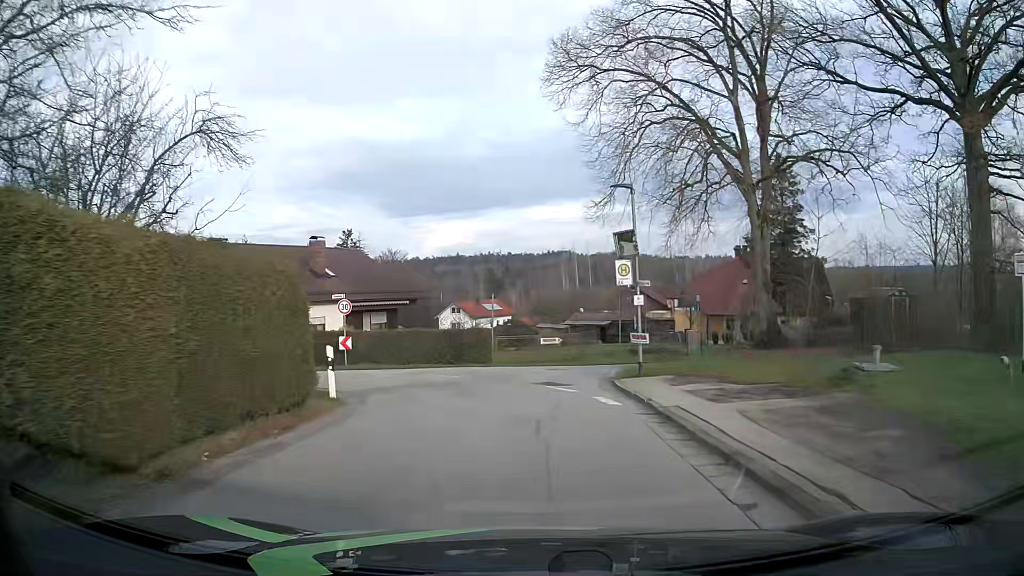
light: Day
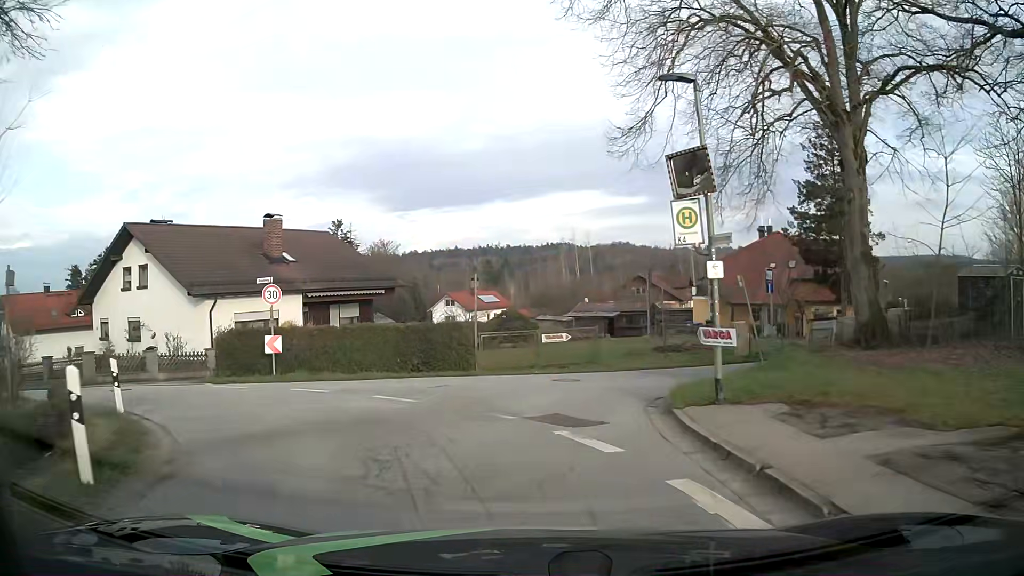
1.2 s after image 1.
(+0.1, +7.6) m; +1°
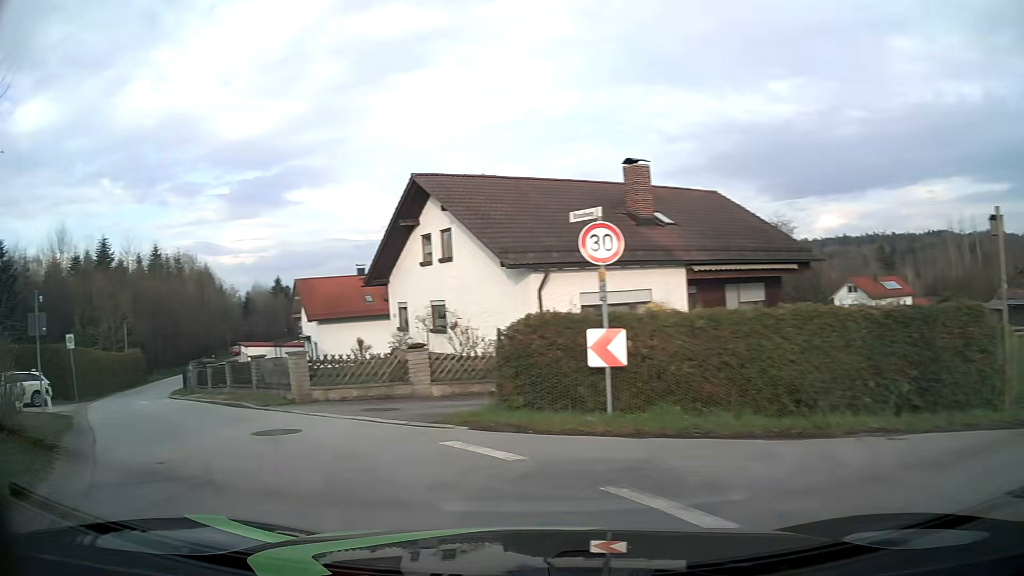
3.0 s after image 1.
(-2.3, +10.5) m; -34°
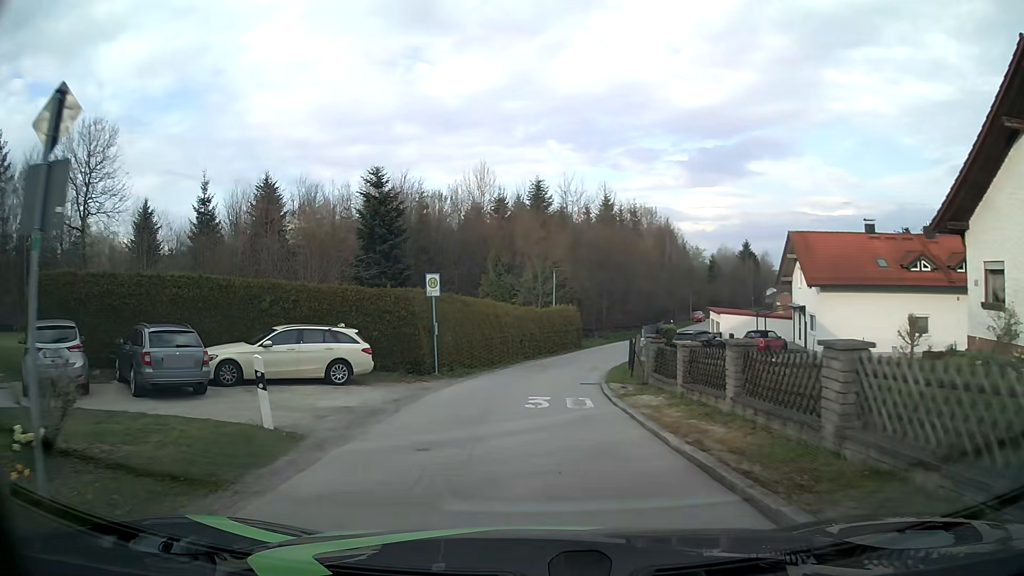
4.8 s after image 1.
(-5.1, +11.3) m; -40°
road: residential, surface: asphalt
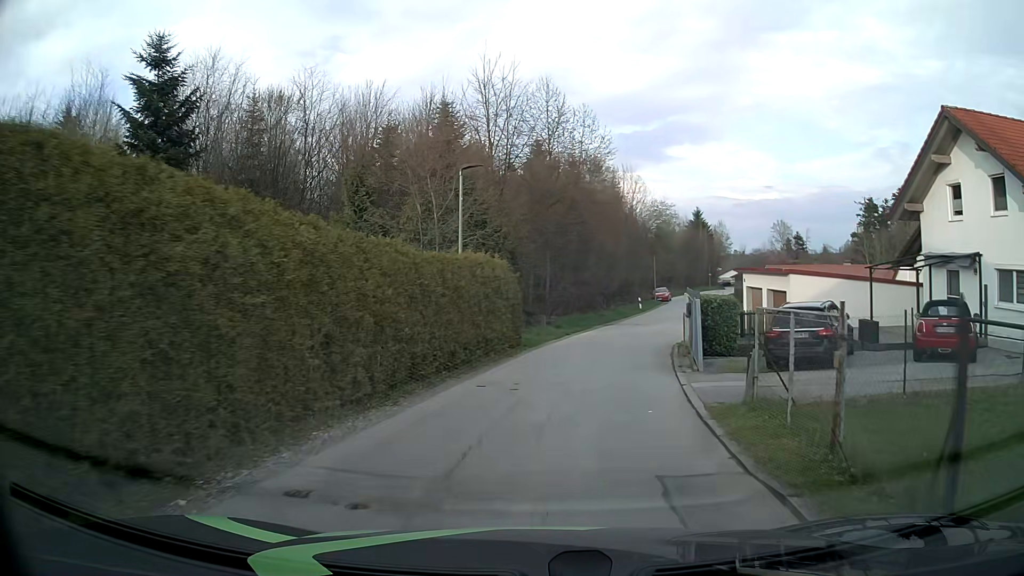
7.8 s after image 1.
(+0.6, +23.6) m; +6°
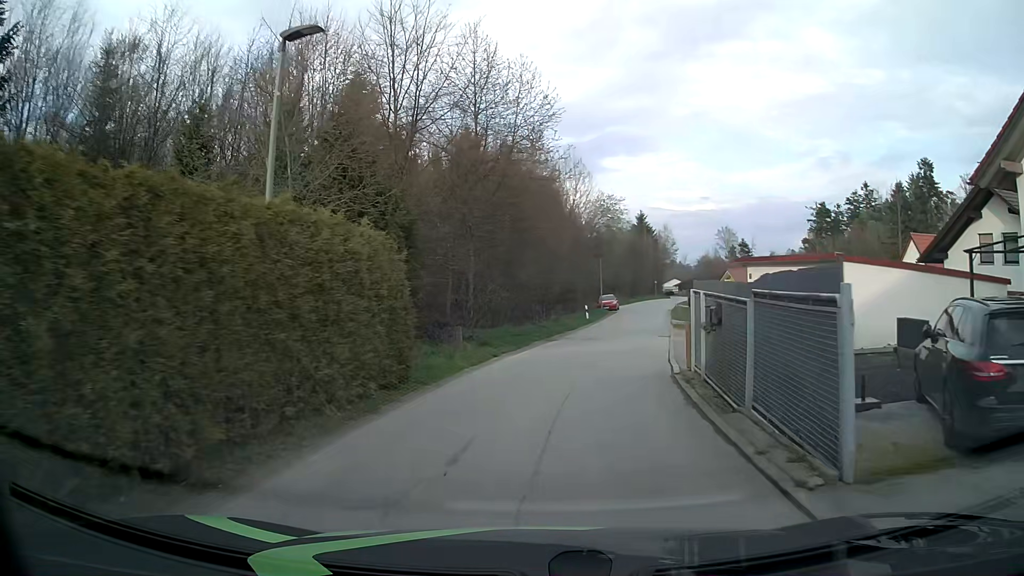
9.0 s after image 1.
(+0.6, +9.3) m; +5°
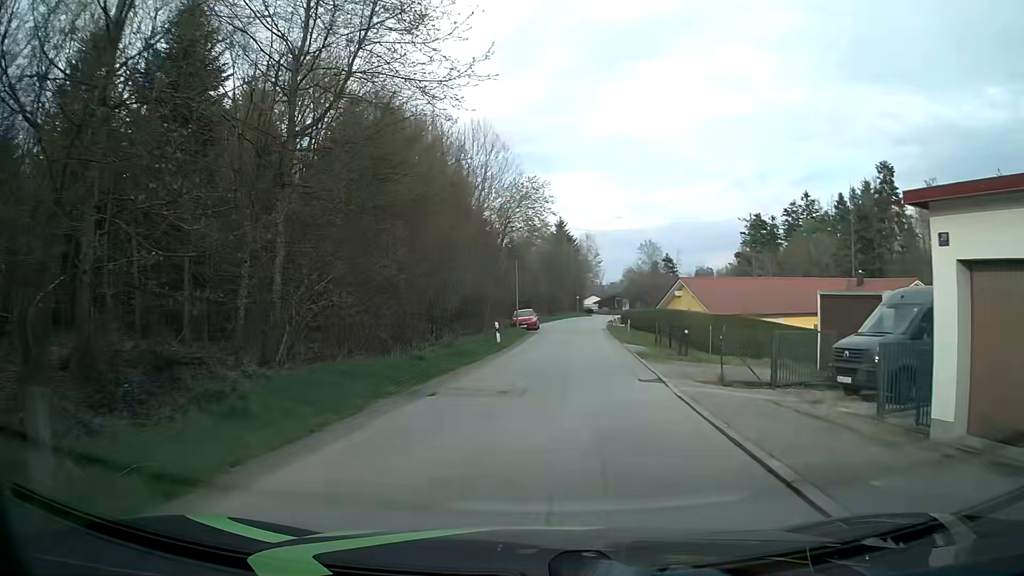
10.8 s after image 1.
(+1.2, +14.2) m; +9°
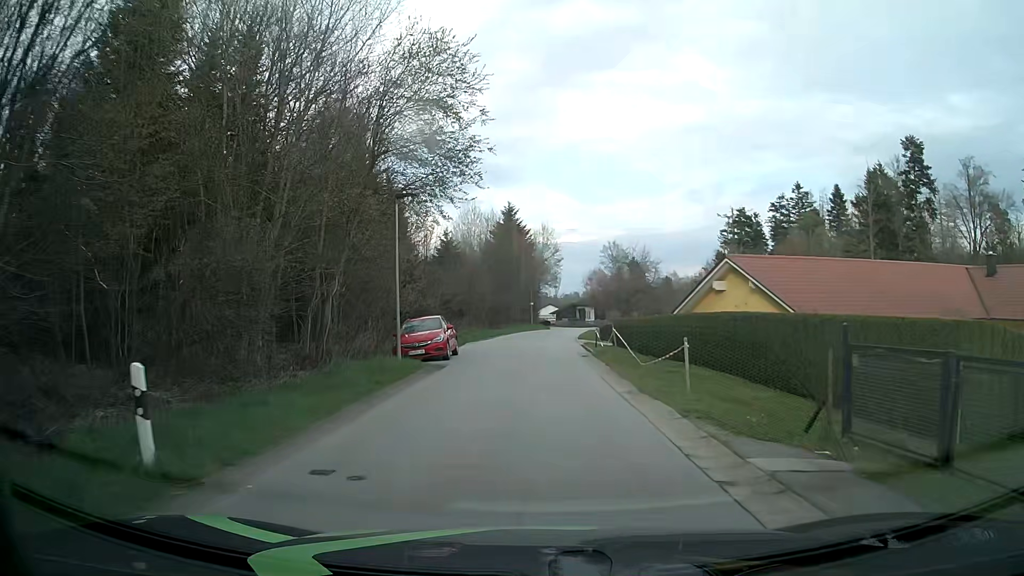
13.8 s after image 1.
(+1.4, +23.6) m; +4°
(0, +10) (0, +20) (0, +30) (+1, +40) (+1, +50) (+3, +60) (+4, +70) (+5, +80) (+6, +90) (+5, +100) m
